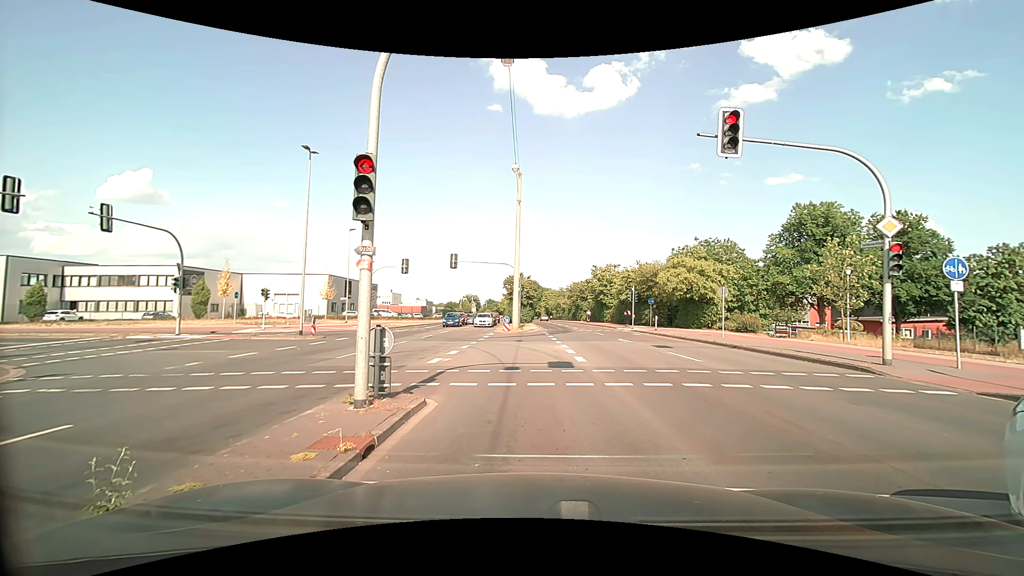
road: secondary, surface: asphalt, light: Day
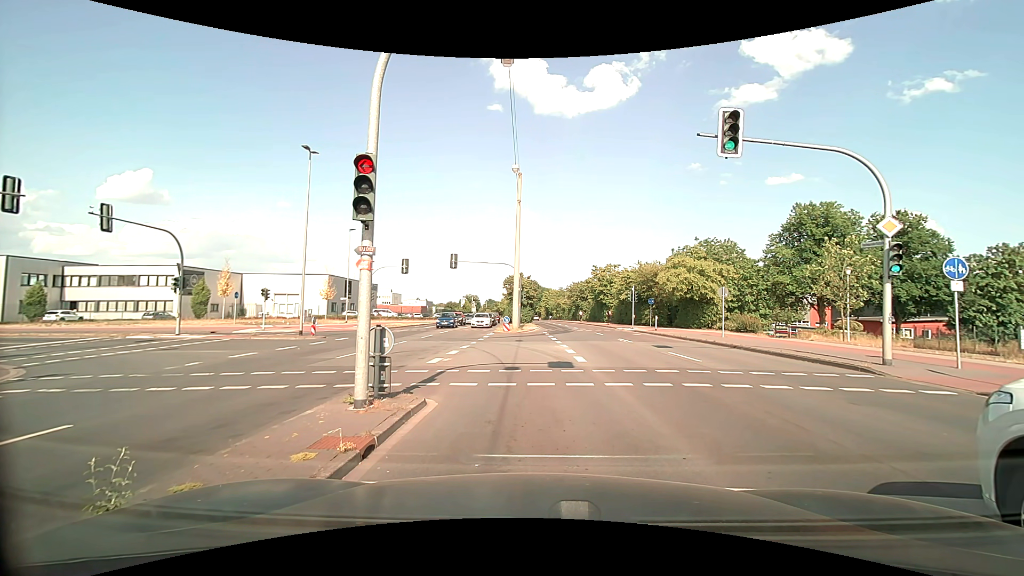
(0.0, 0.0) m; 0°
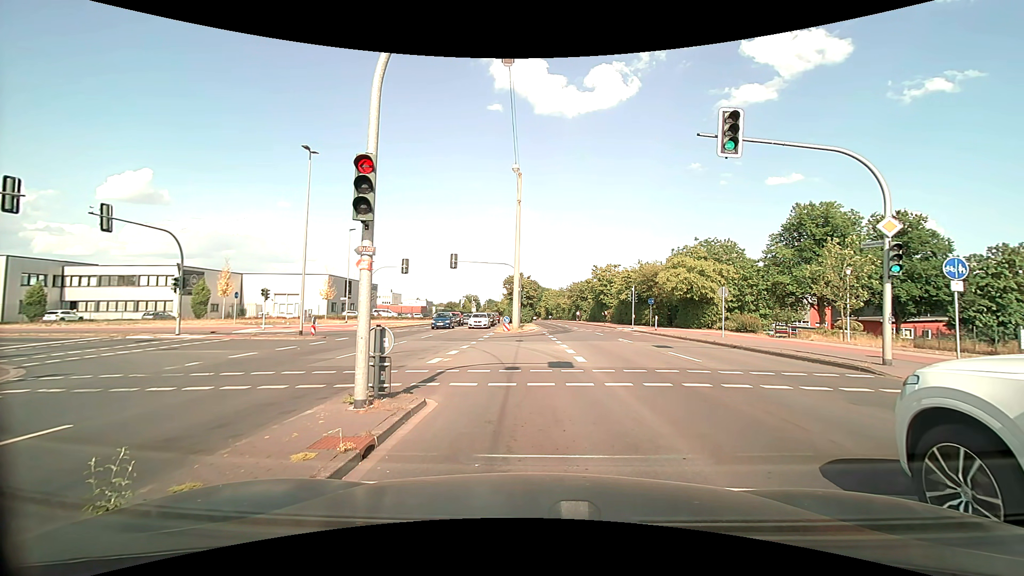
(0.0, 0.0) m; 0°
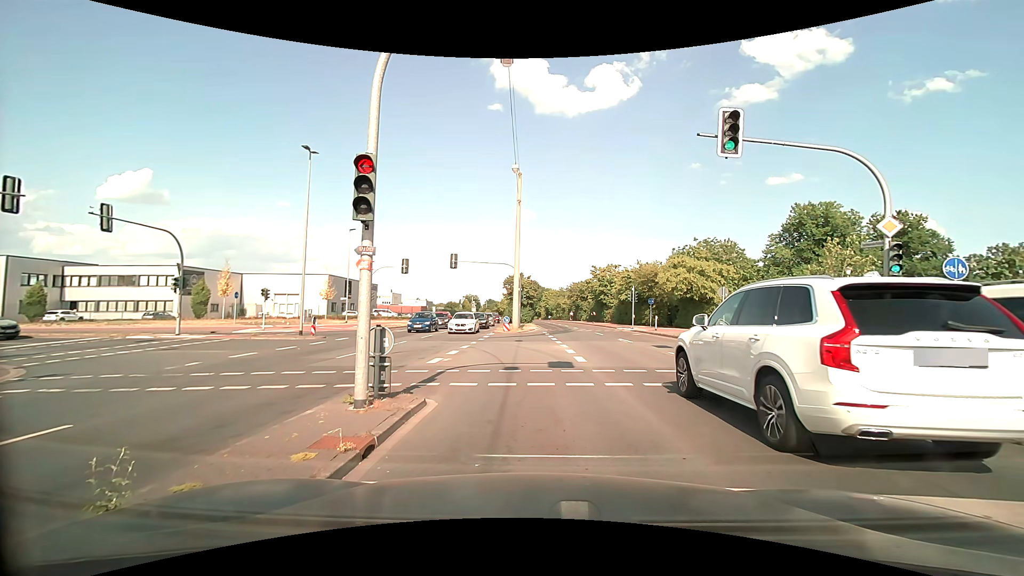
(0.0, 0.0) m; 0°
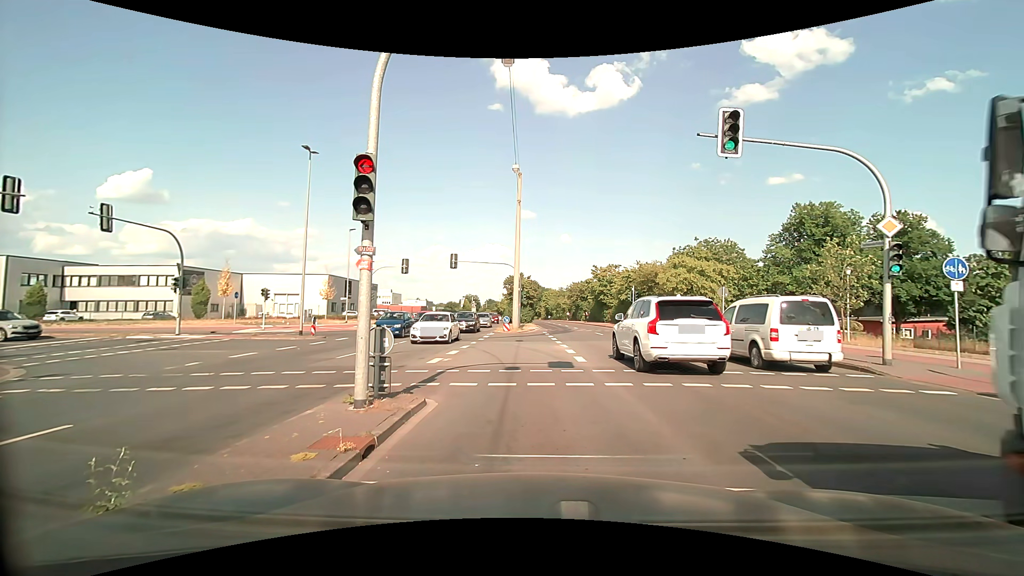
(0.0, 0.0) m; 0°
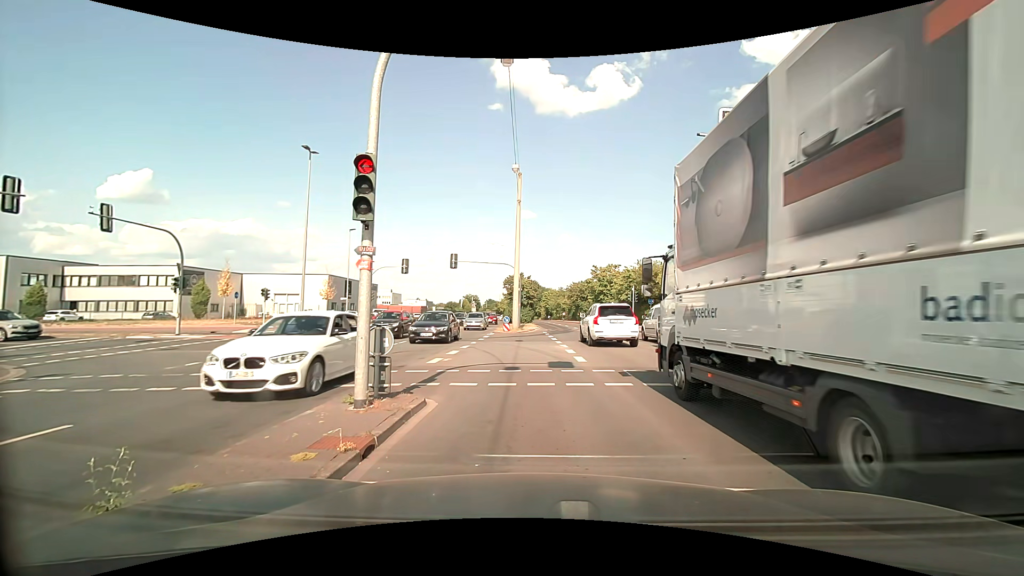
(0.0, 0.0) m; 0°
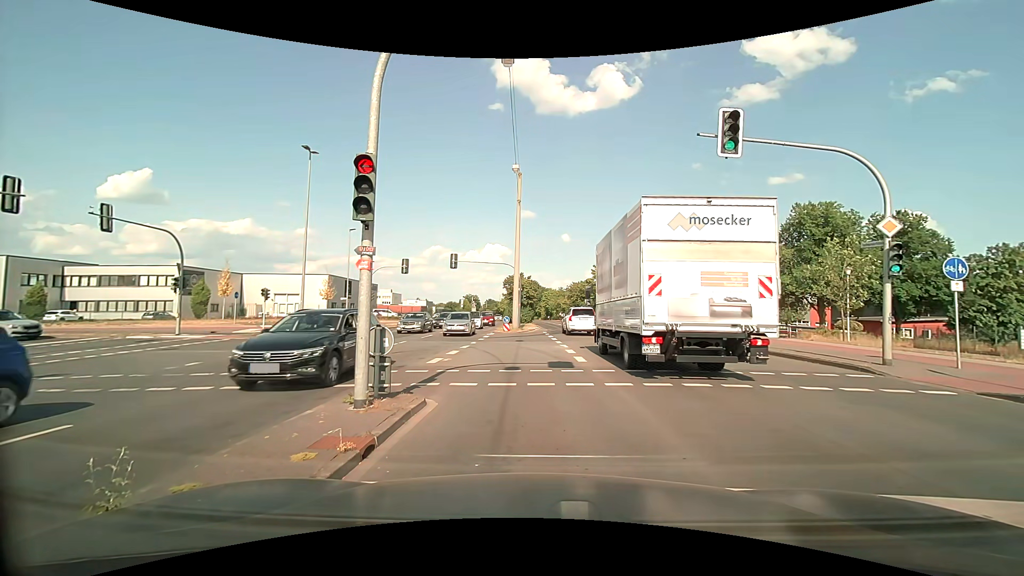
(0.0, 0.0) m; 0°
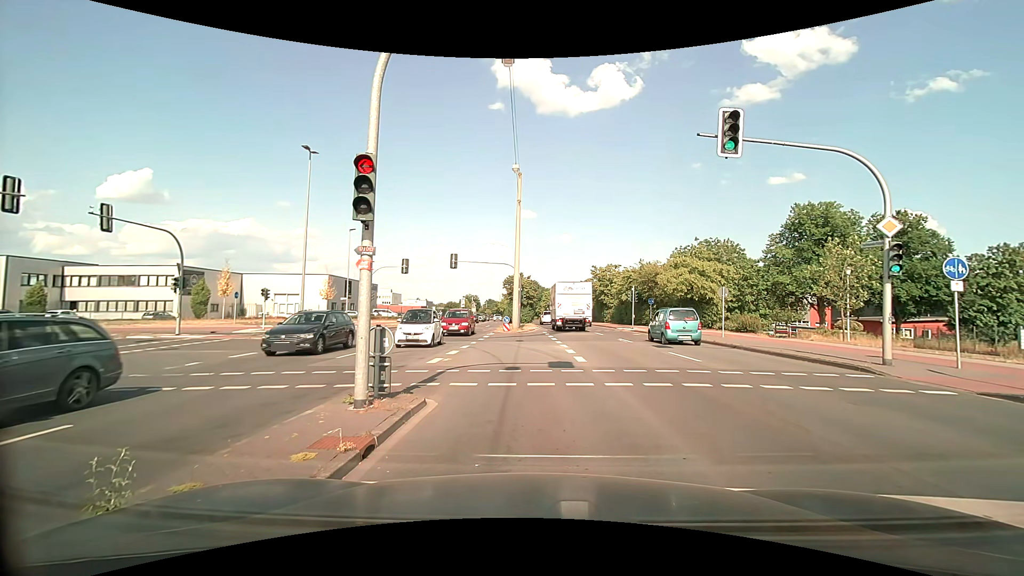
(0.0, 0.0) m; 0°
